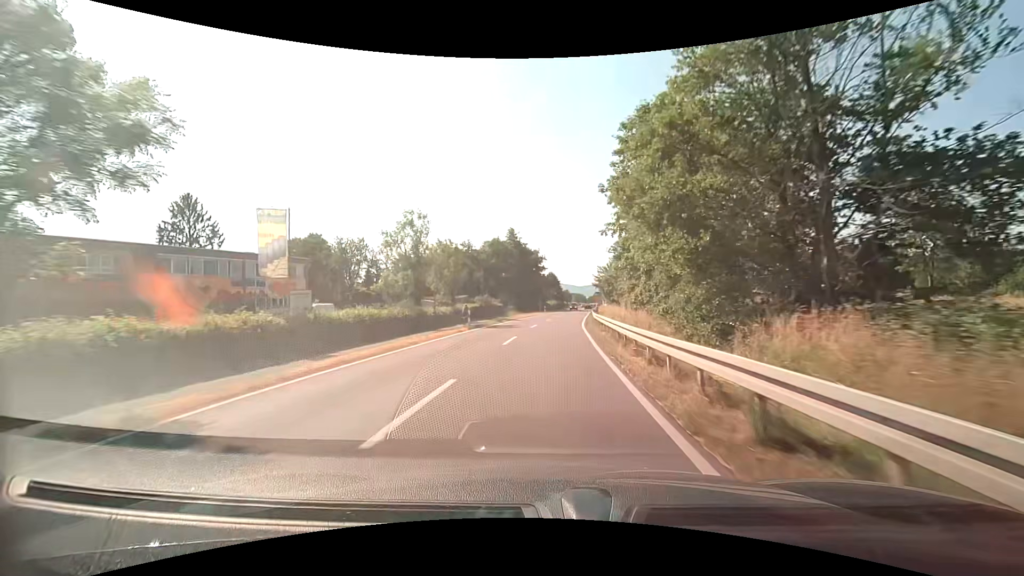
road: secondary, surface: asphalt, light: Day
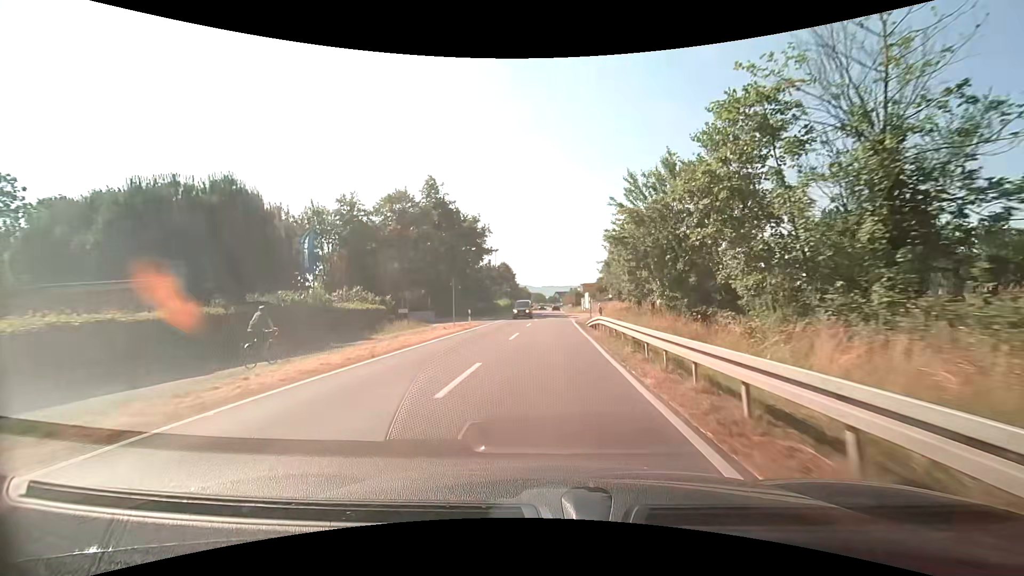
(+2.2, +45.3) m; +5°
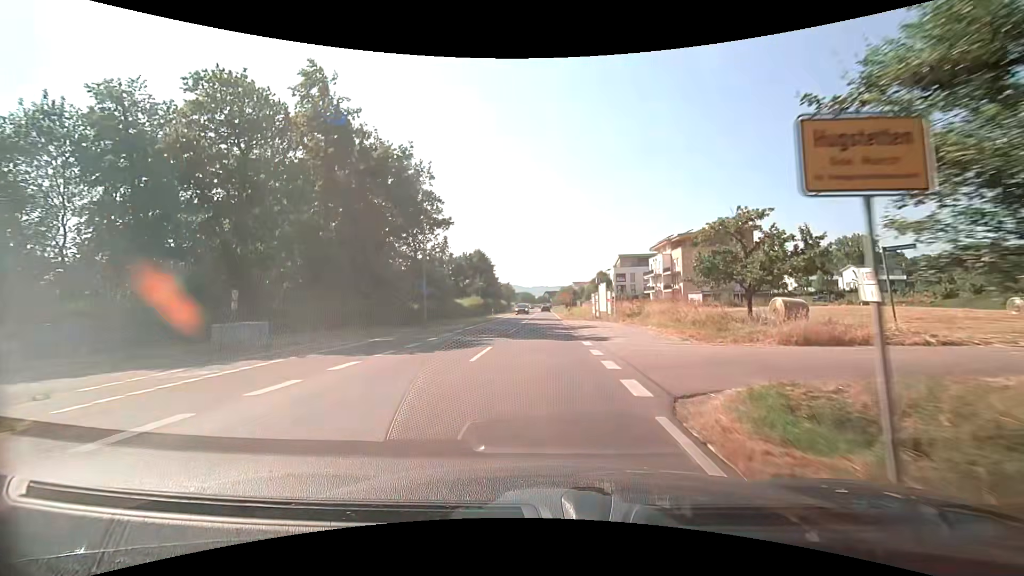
(+0.6, +31.1) m; +2°
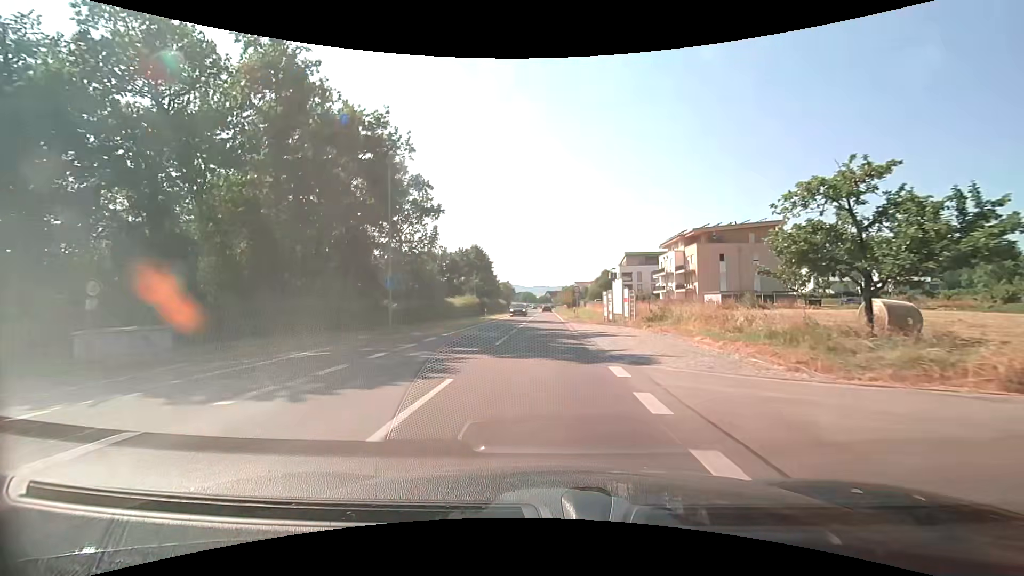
(-0.1, +6.9) m; -1°
(0, +10) (0, +20) (0, +30) (0, +40) (0, +50) (0, +60) (0, +70) (0, +80) (0, +90) (0, +100) m
